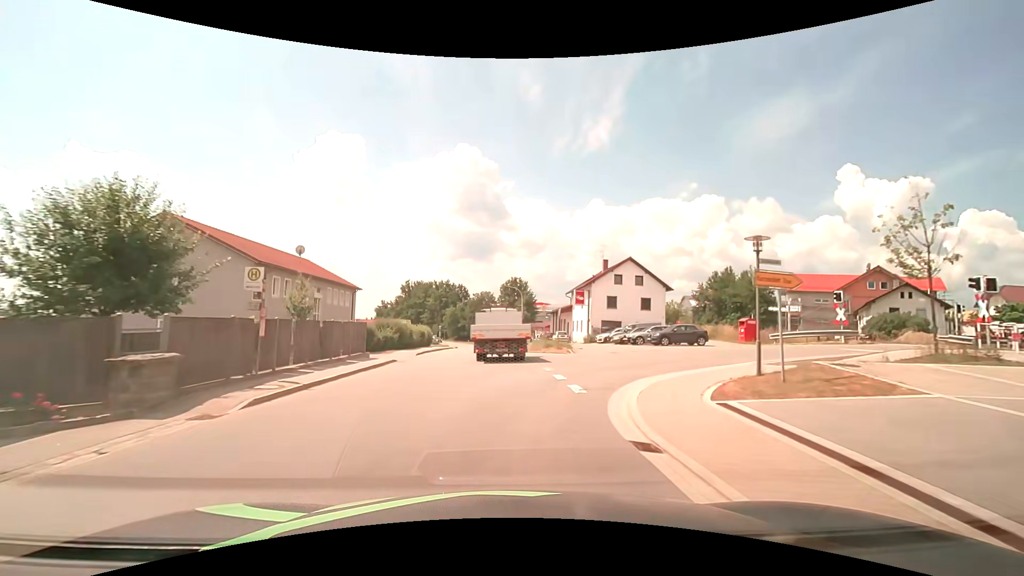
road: tertiary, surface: asphalt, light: Day
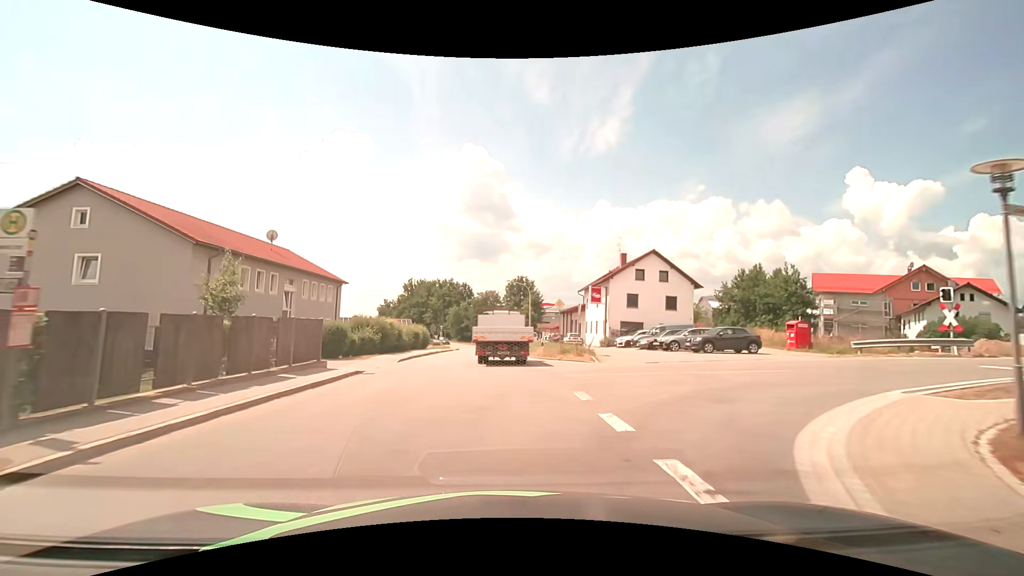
(-0.1, +6.5) m; -1°
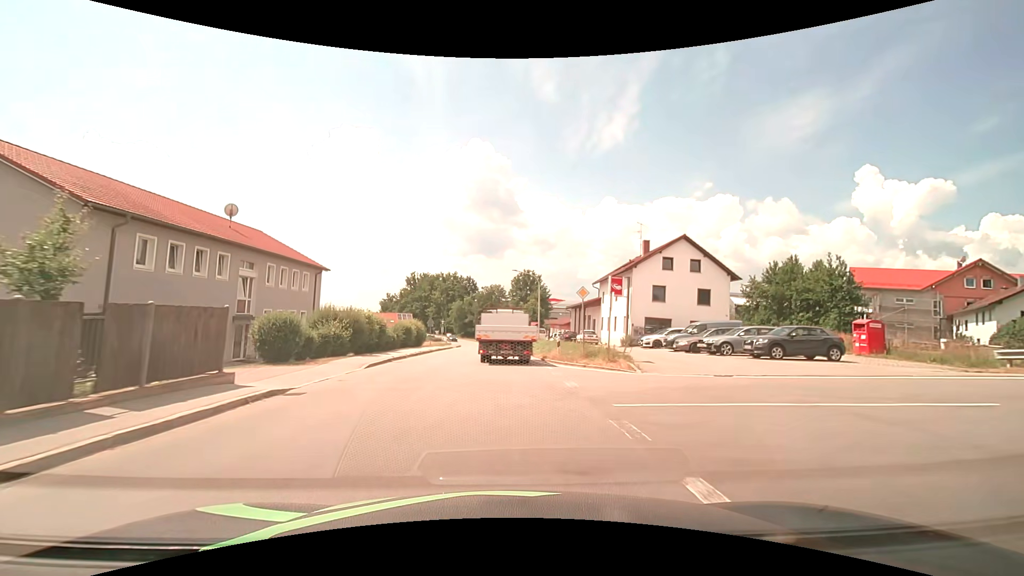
(0.0, +6.5) m; -1°
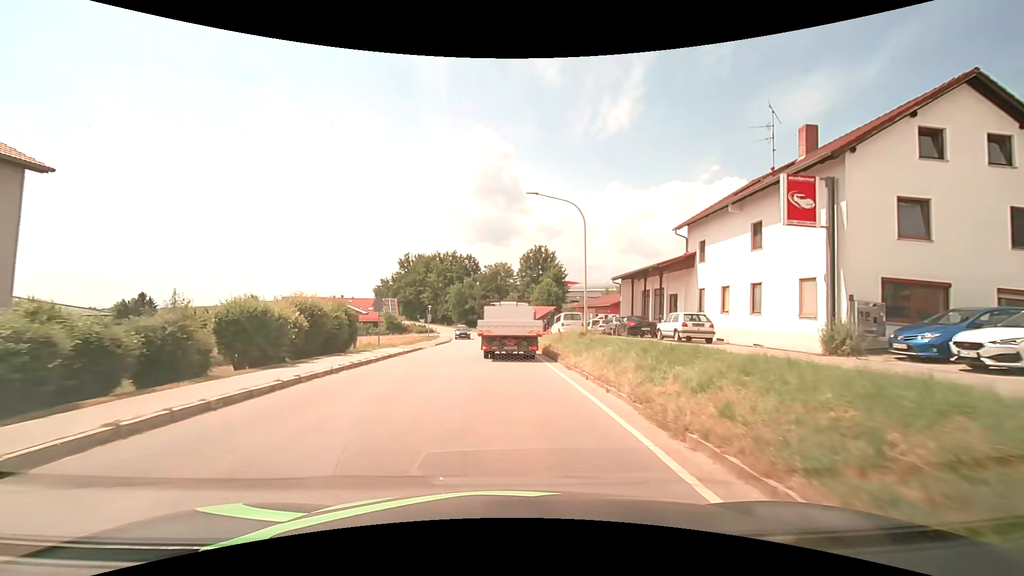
(-0.2, +25.0) m; -1°
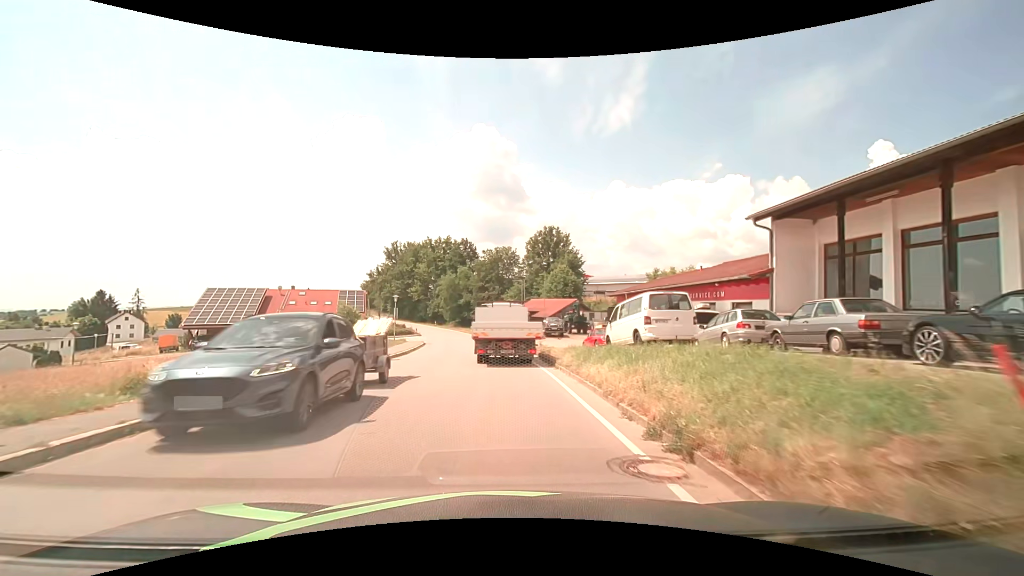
(-0.1, +23.2) m; 0°
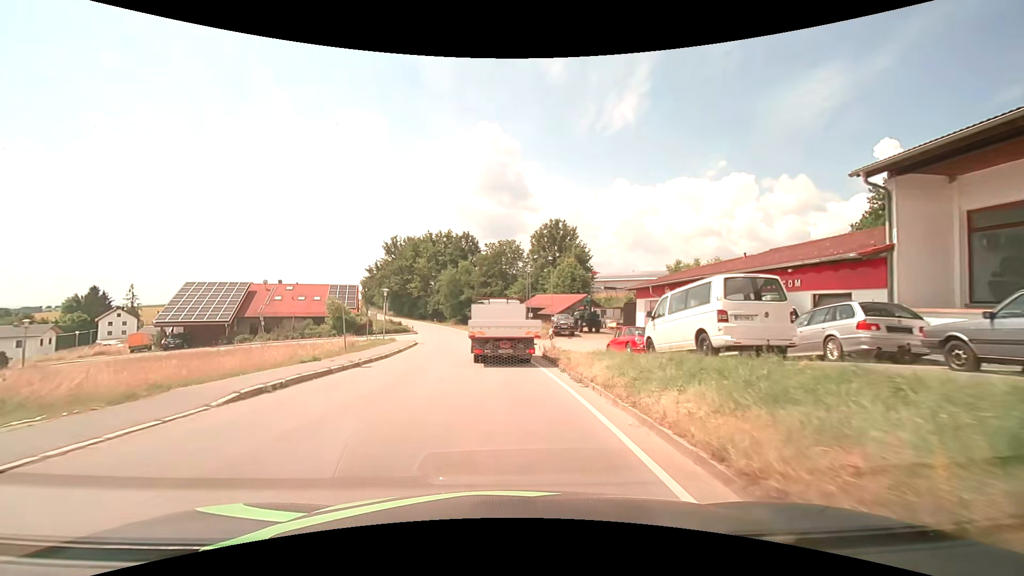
(0.0, +5.3) m; 0°
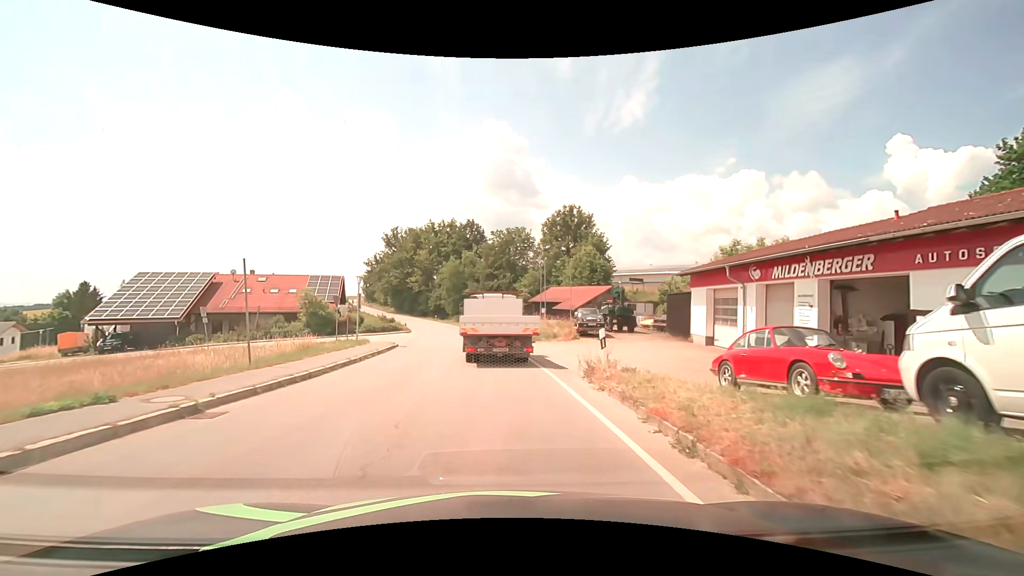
(-0.1, +9.6) m; -1°
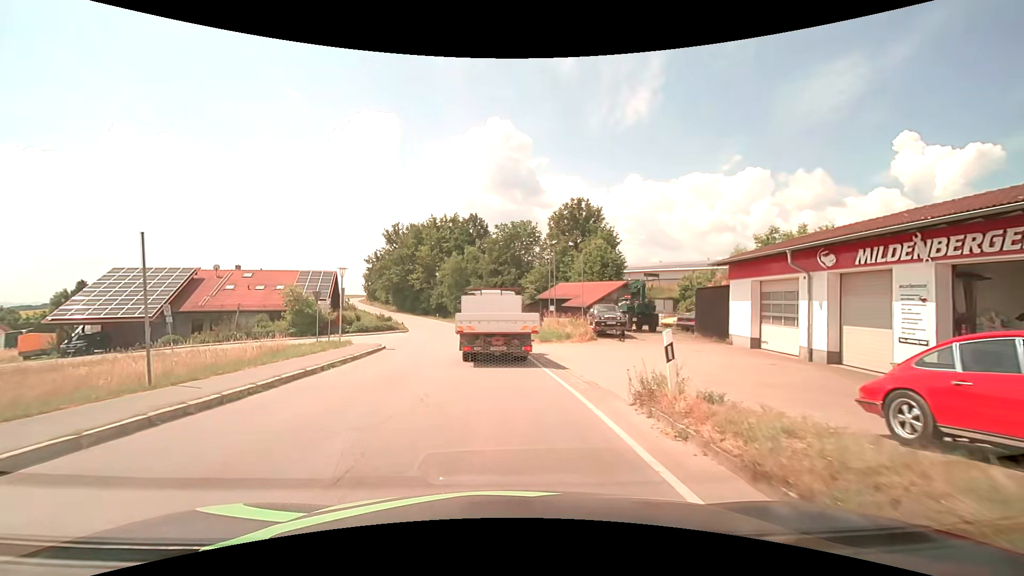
(0.0, +4.2) m; 0°
(0, +10) (0, +20) (-1, +30) (-2, +40) (-4, +50) (-6, +60) (-9, +69) (-11, +79) (-15, +88) (-18, +98) m
